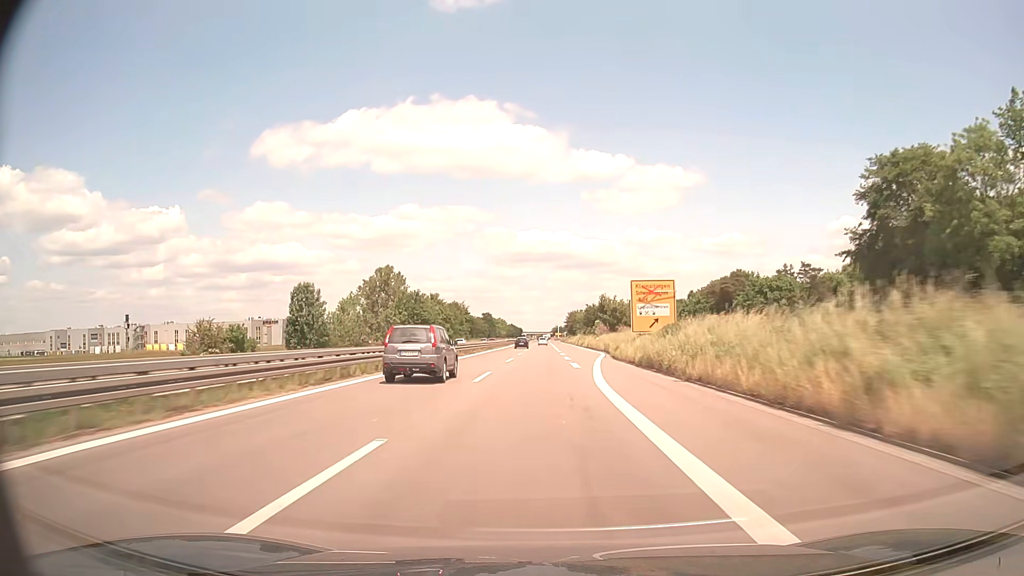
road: trunk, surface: asphalt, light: Day
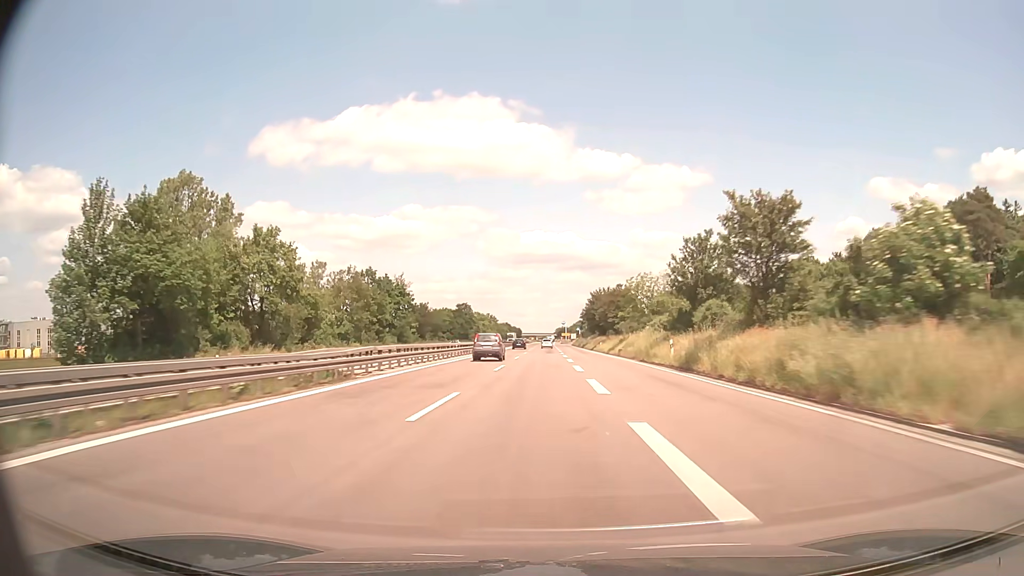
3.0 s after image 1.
(-0.1, +98.4) m; 0°
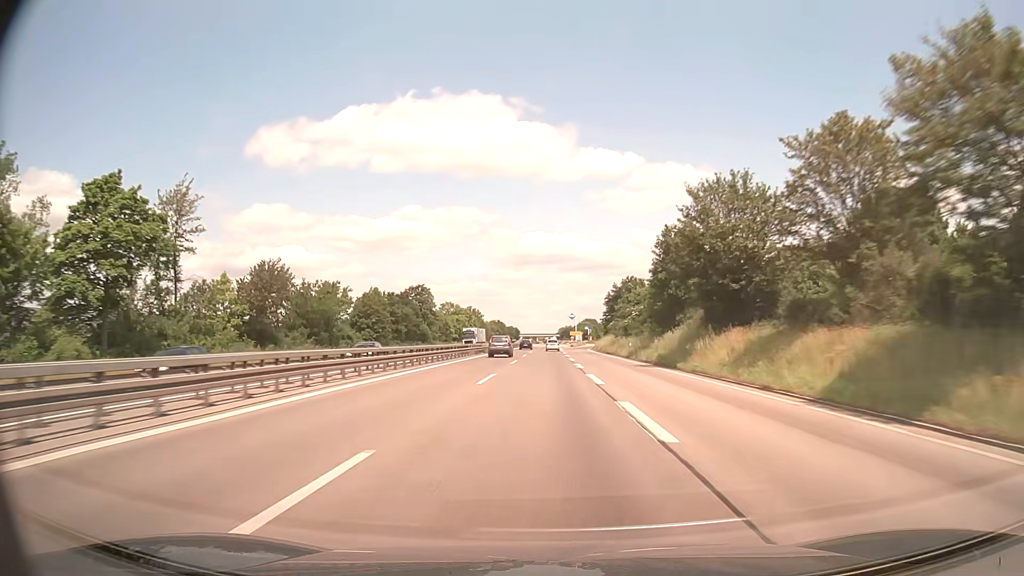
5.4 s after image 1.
(+0.1, +79.4) m; 0°
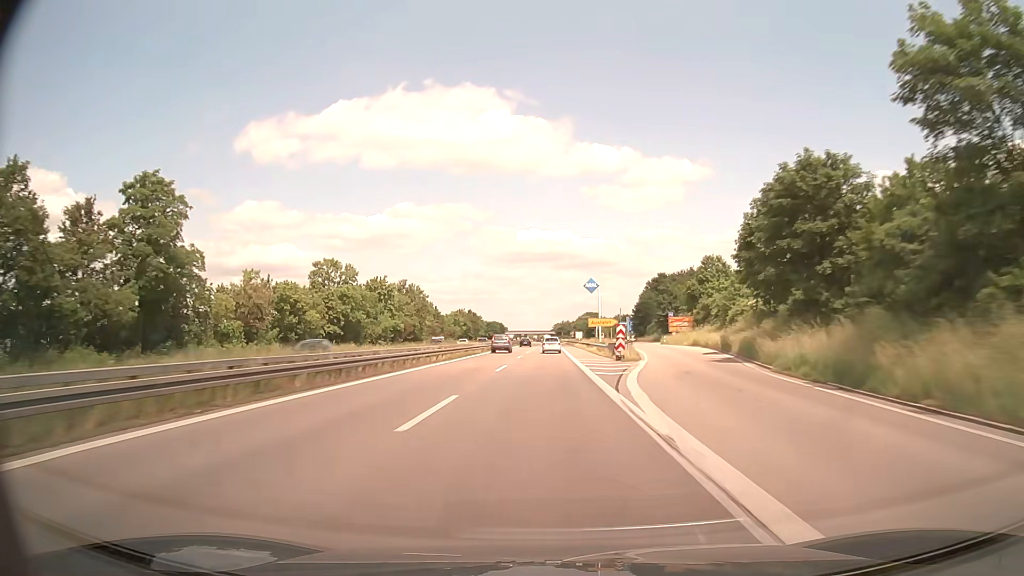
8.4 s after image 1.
(+0.3, +100.7) m; 0°
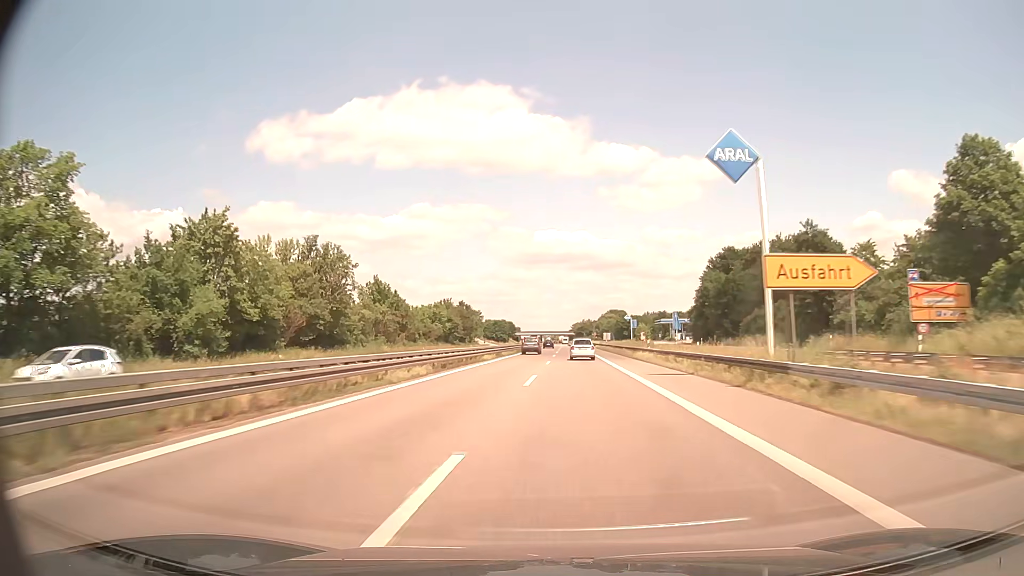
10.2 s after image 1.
(-0.6, +61.5) m; -1°
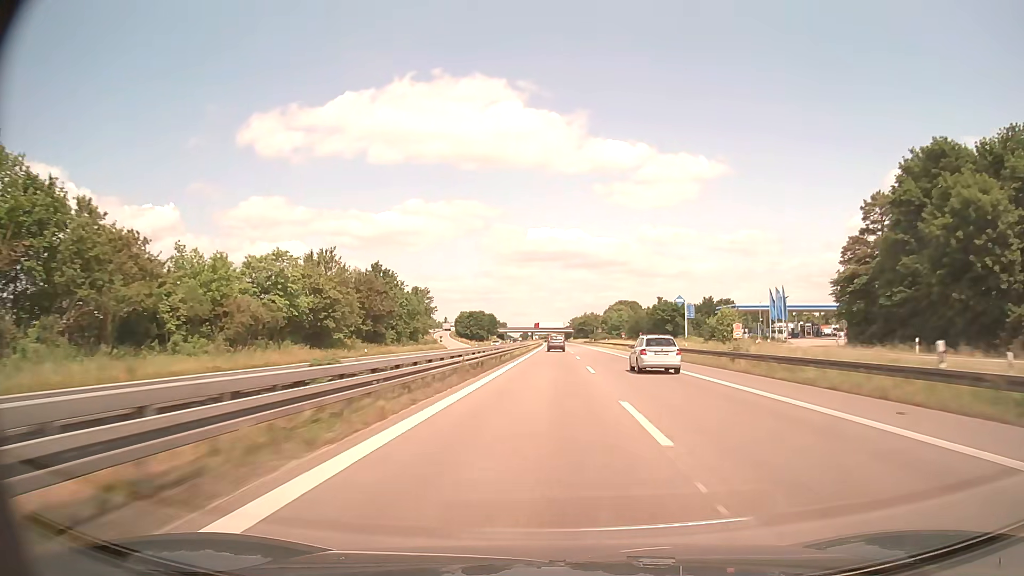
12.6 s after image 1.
(-0.1, +83.4) m; +1°
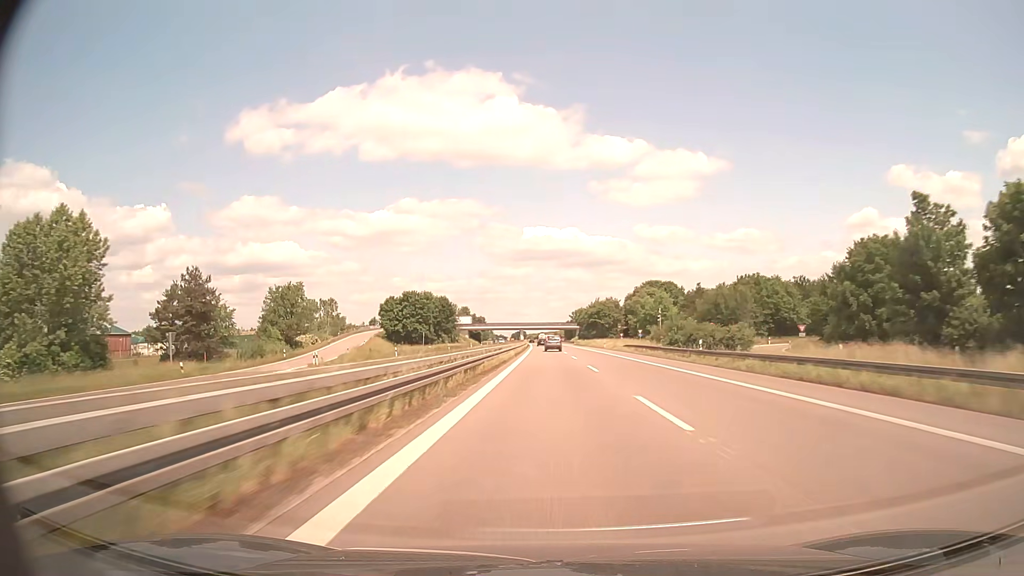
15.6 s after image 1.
(+1.0, +106.3) m; +1°
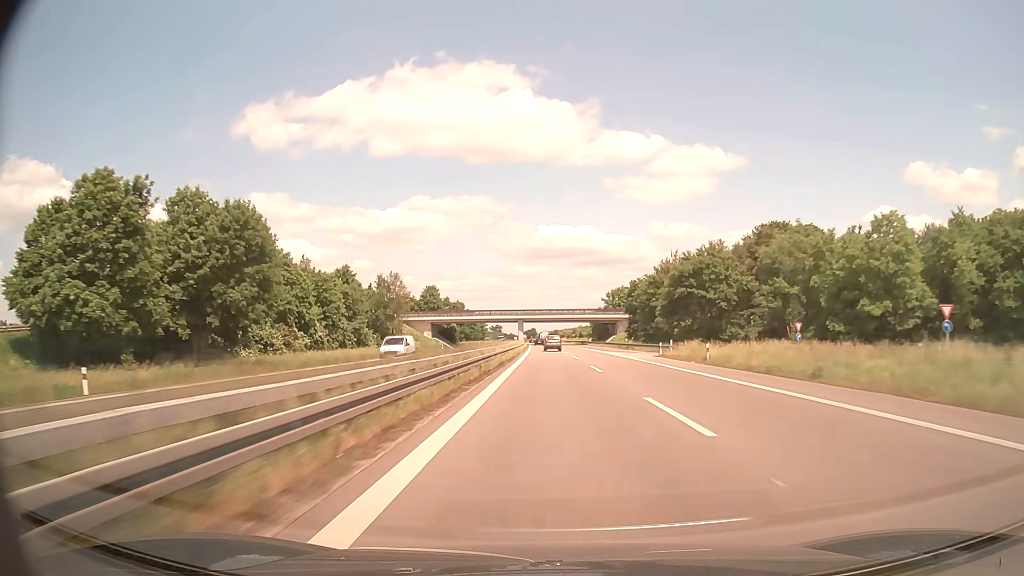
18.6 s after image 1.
(-1.2, +108.2) m; -1°
(0, +10) (0, +20) (0, +30) (0, +40) (0, +50) (0, +60) (-1, +70) (-1, +80) (-1, +90) (-1, +100) m
